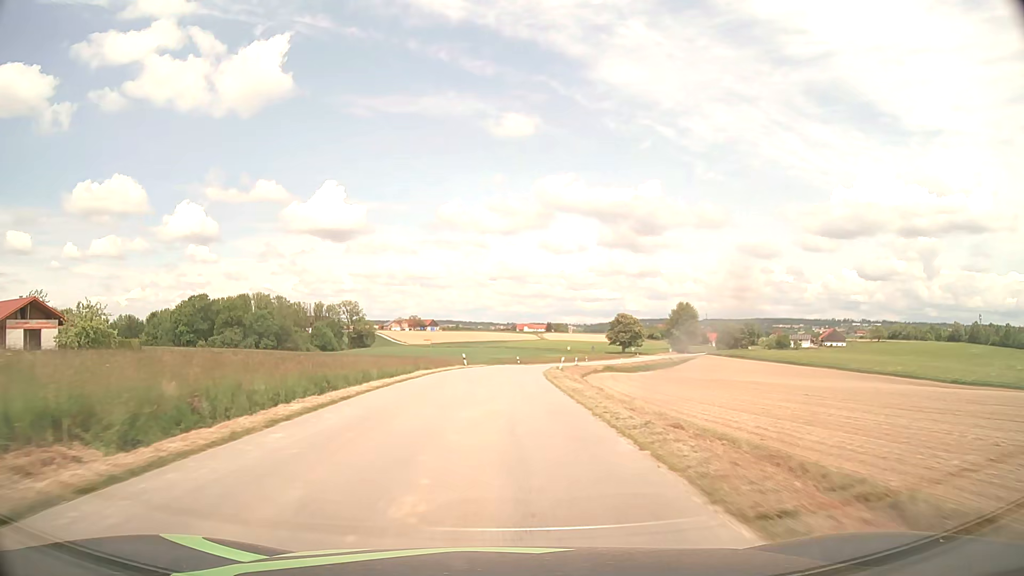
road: tertiary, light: Day
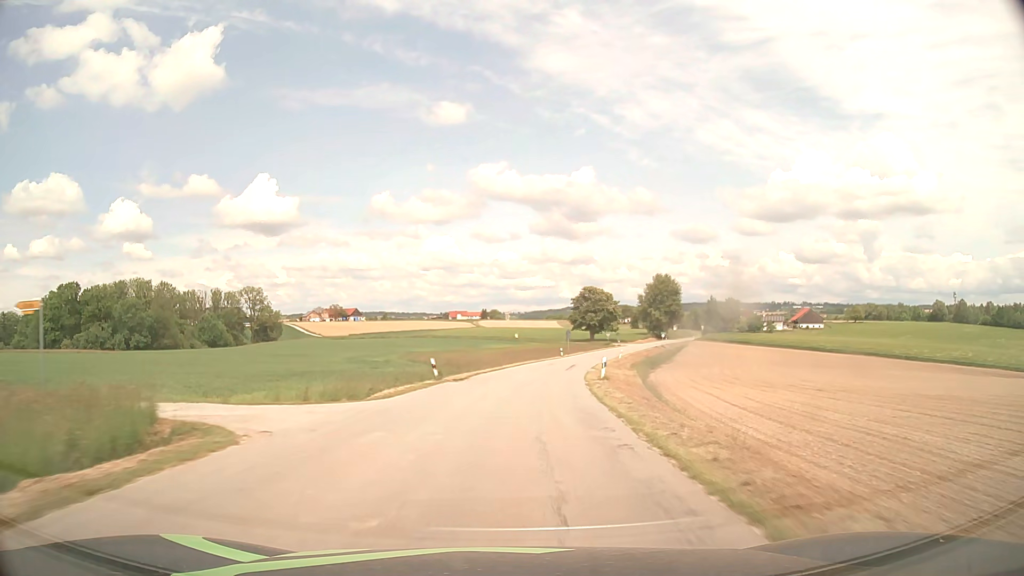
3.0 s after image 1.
(+1.5, +54.6) m; +5°
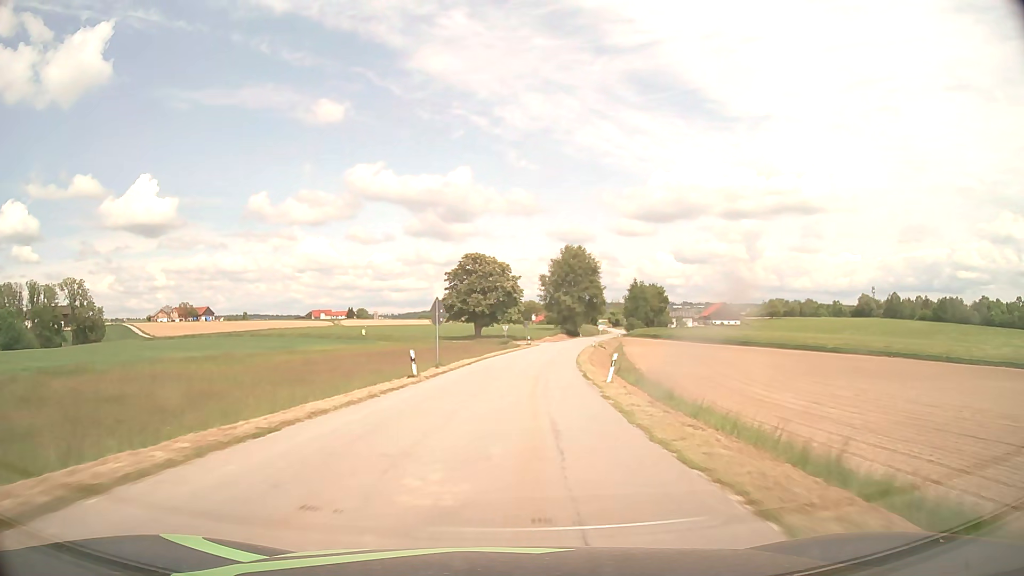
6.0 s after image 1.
(+5.3, +54.1) m; +11°
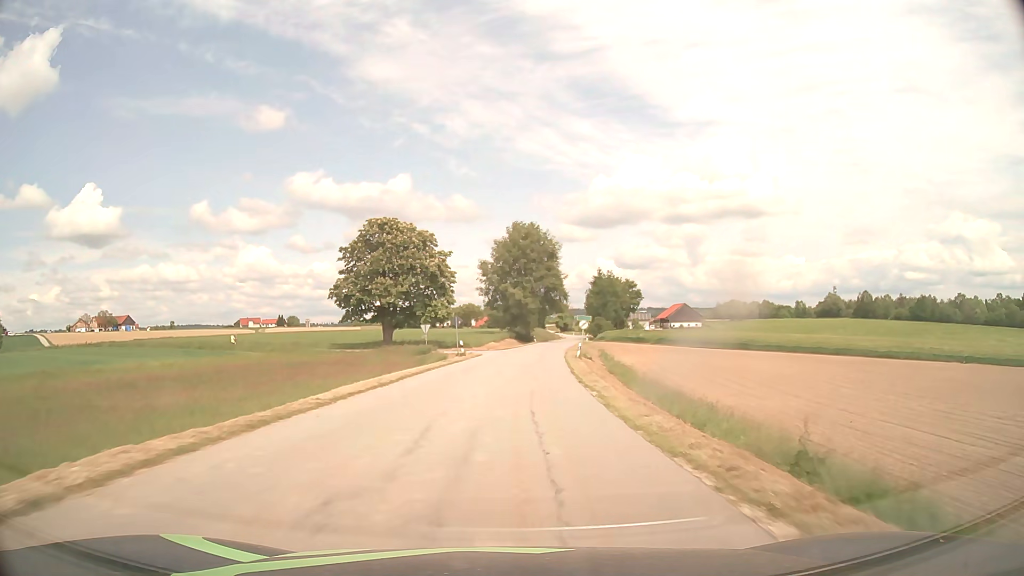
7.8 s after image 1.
(+1.5, +32.4) m; +5°
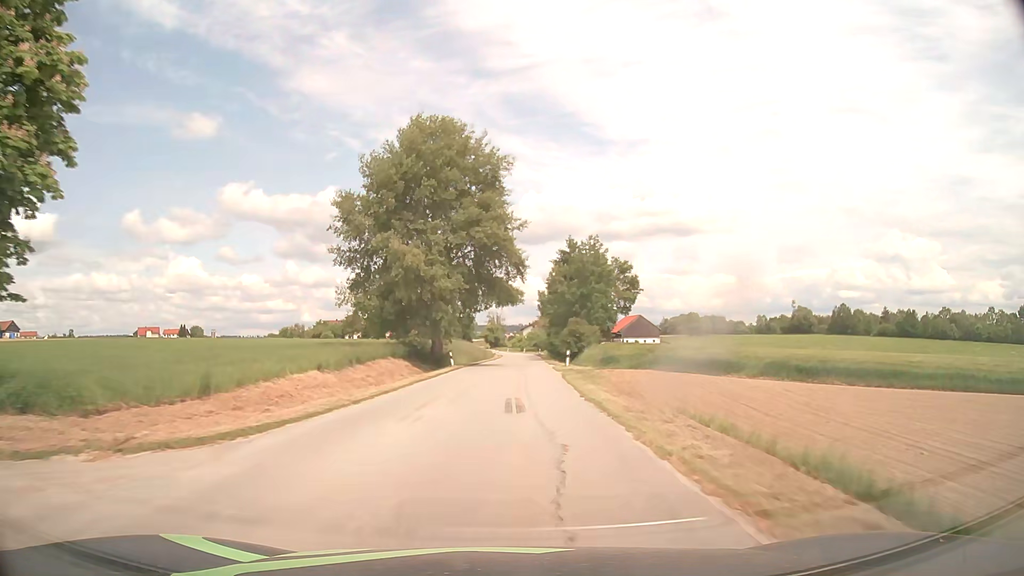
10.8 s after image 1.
(+2.7, +54.0) m; +6°
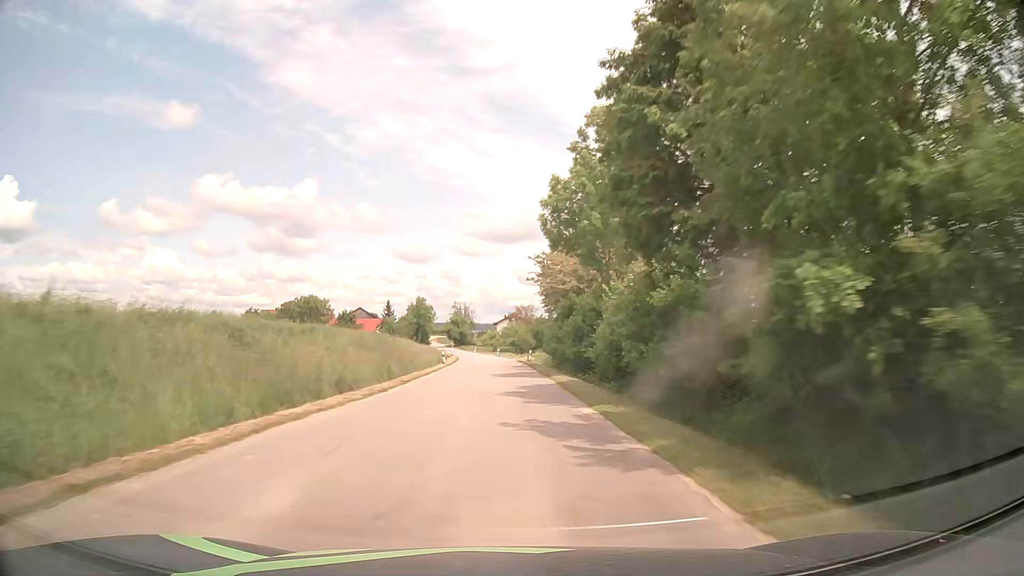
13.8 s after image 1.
(+1.8, +58.0) m; +2°
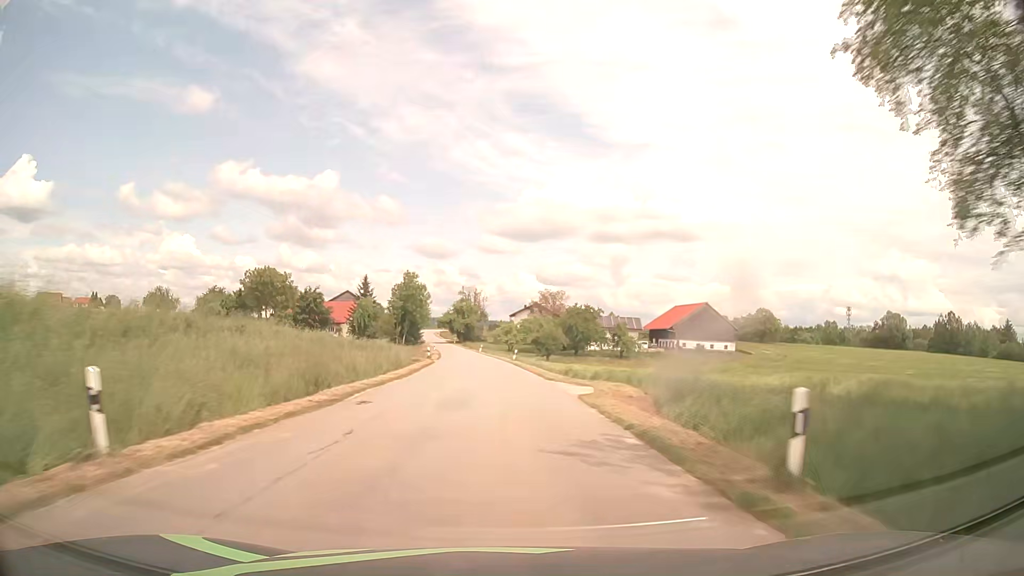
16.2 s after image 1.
(-0.2, +48.3) m; -1°
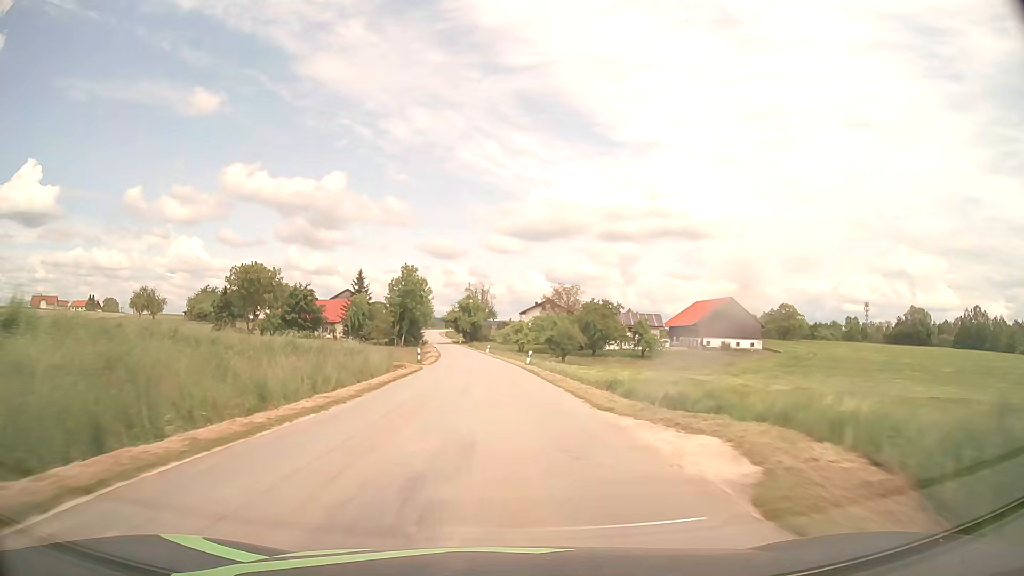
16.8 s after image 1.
(0.0, +12.2) m; -1°
(0, +10) (0, +20) (-1, +30) (-1, +40) (-2, +50) (-3, +60) (-3, +70) (-4, +80) (-5, +90) (-6, +100) m
